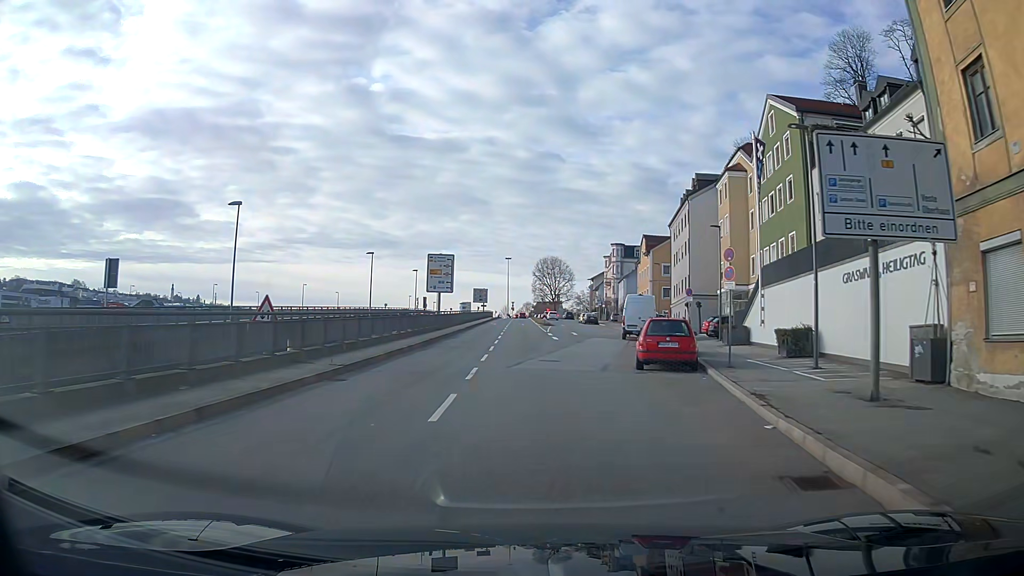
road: primary_link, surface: asphalt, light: Day
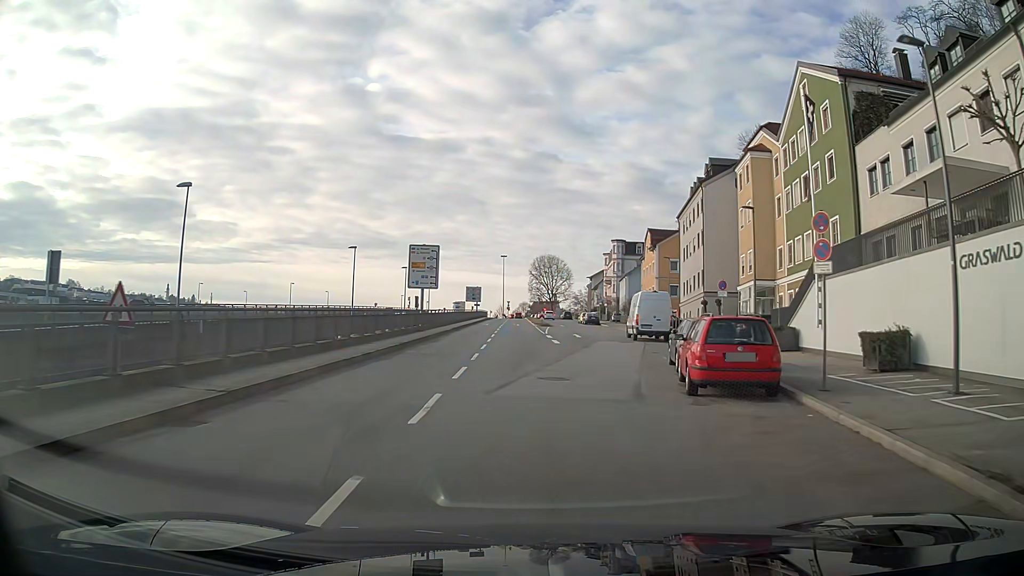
(0.0, +6.6) m; +1°
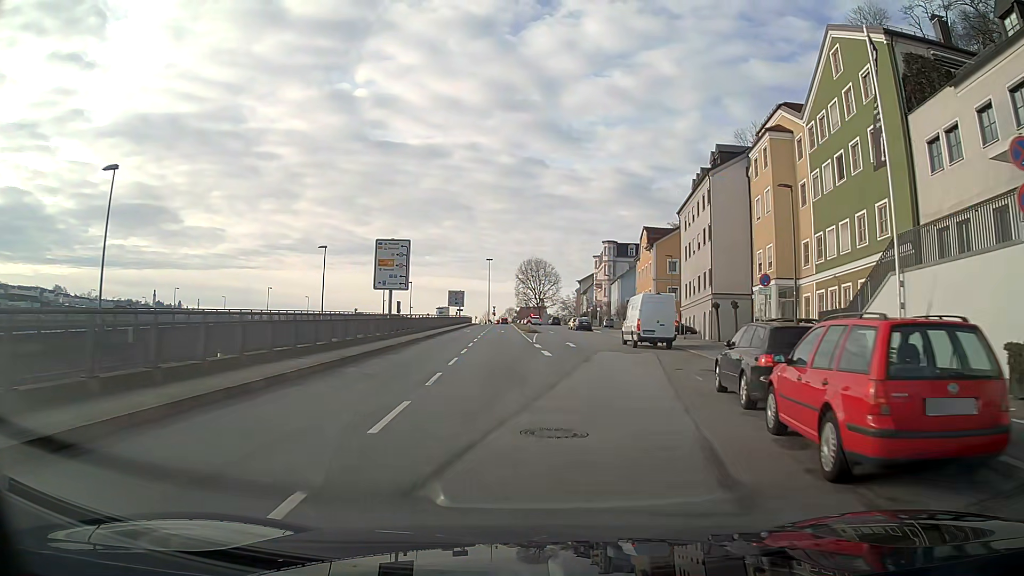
(0.0, +6.5) m; +1°
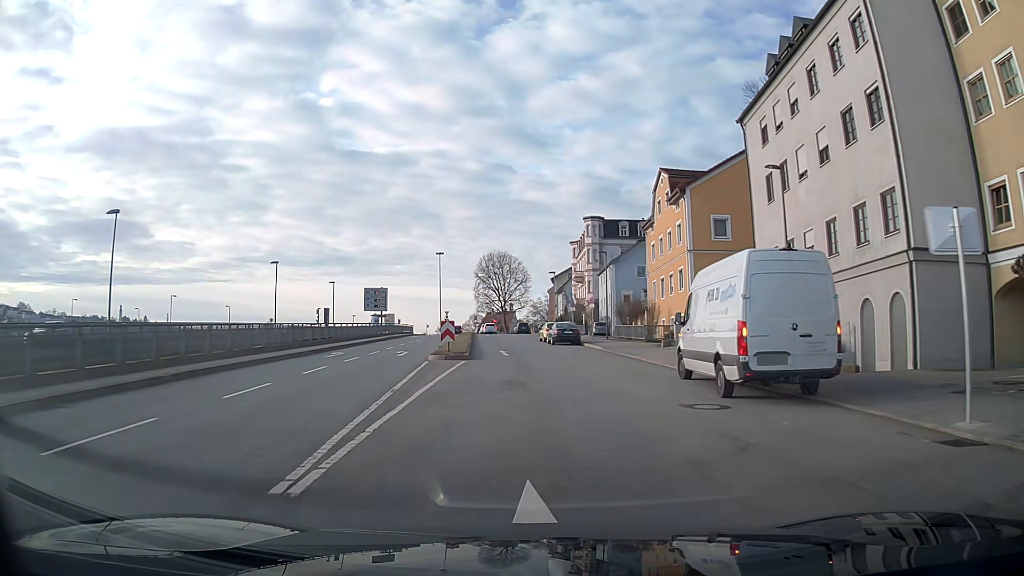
(+1.2, +32.1) m; +1°
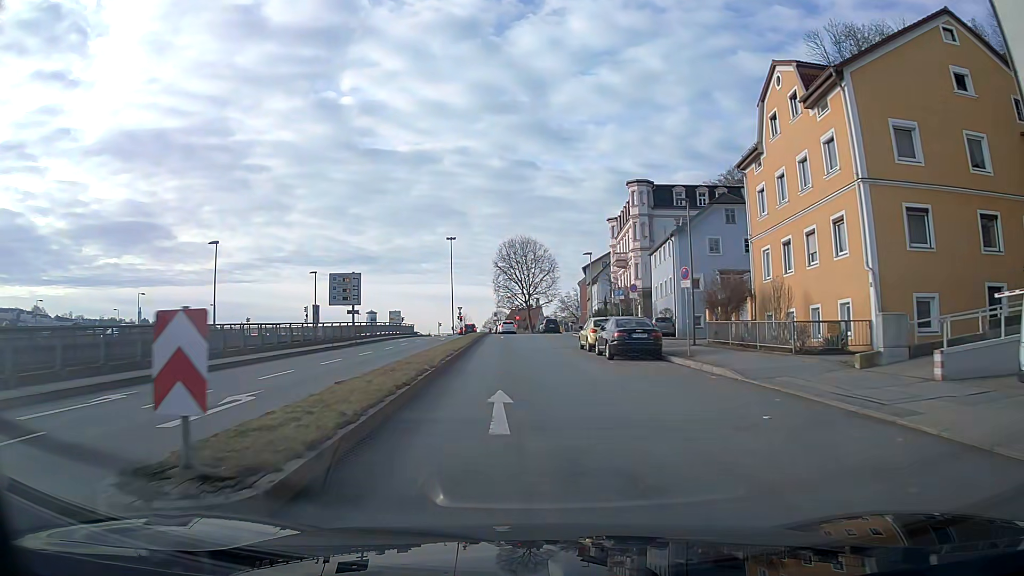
(-0.3, +20.2) m; -2°
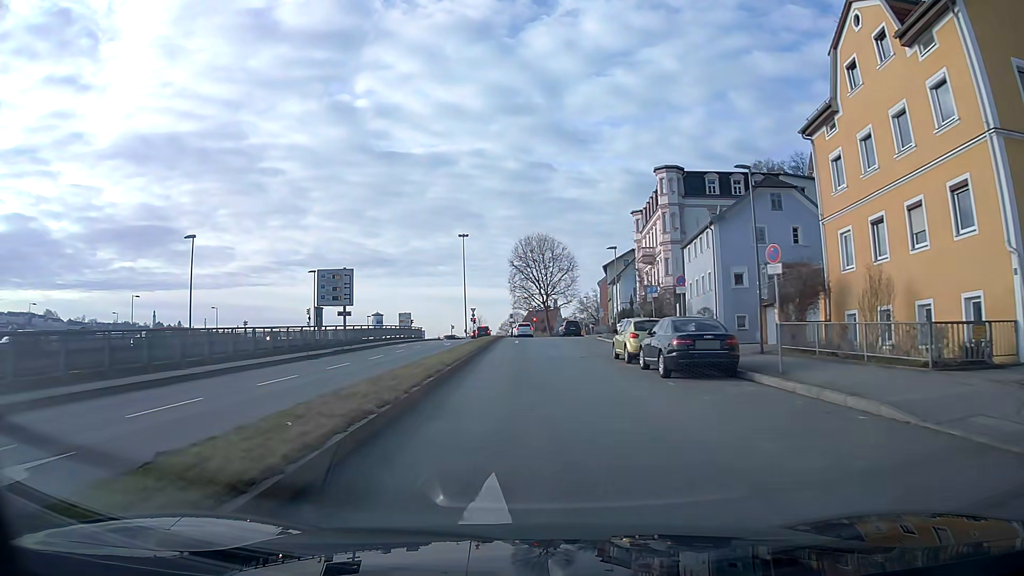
(-0.1, +6.8) m; -1°
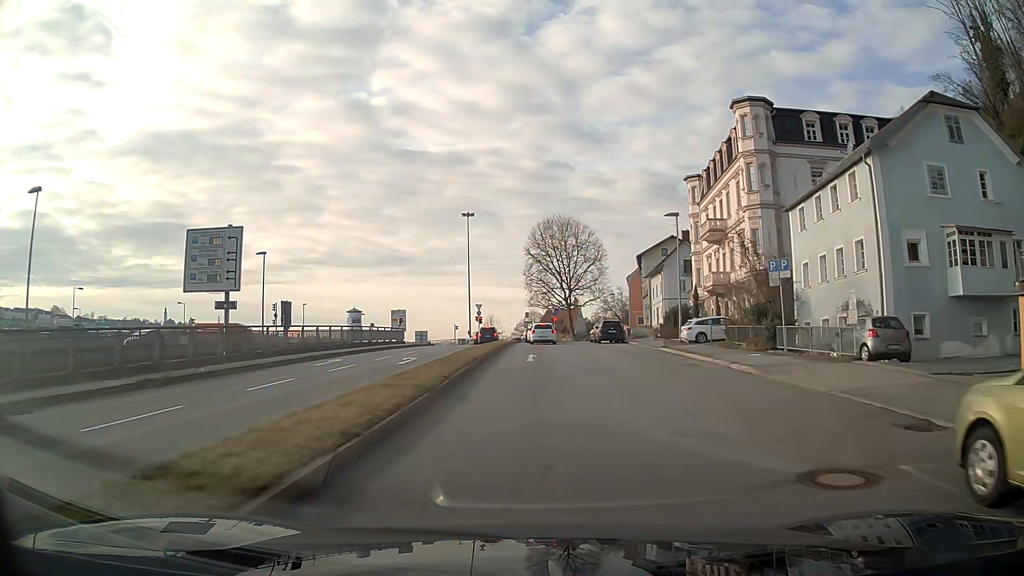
(-0.5, +19.7) m; -2°
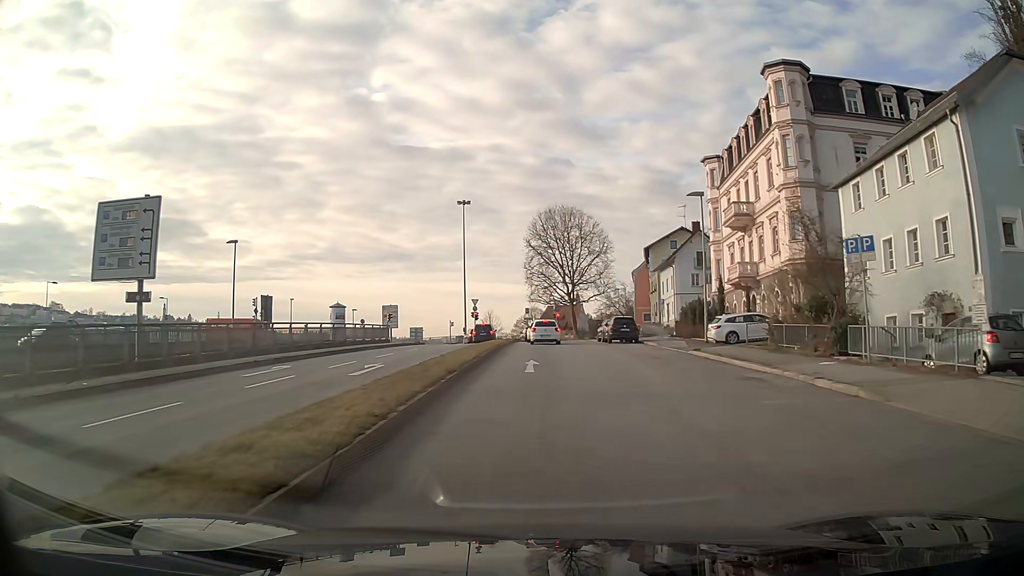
(0.0, +6.0) m; 0°
(0, +10) (0, +20) (0, +30) (0, +40) (0, +50) (0, +60) (-2, +70) (-8, +78) (-17, +82) (-27, +84) m
